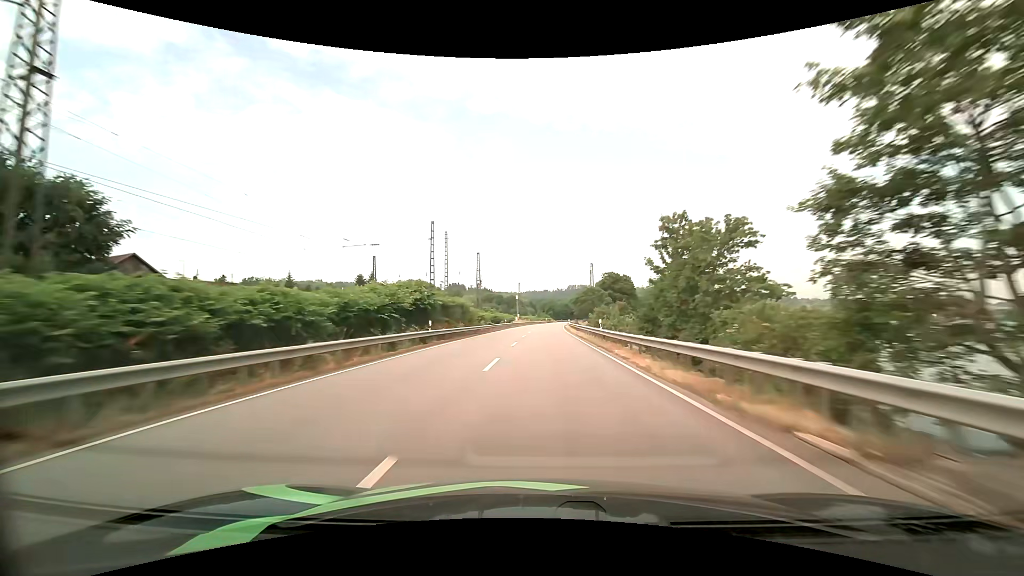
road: primary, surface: asphalt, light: Day
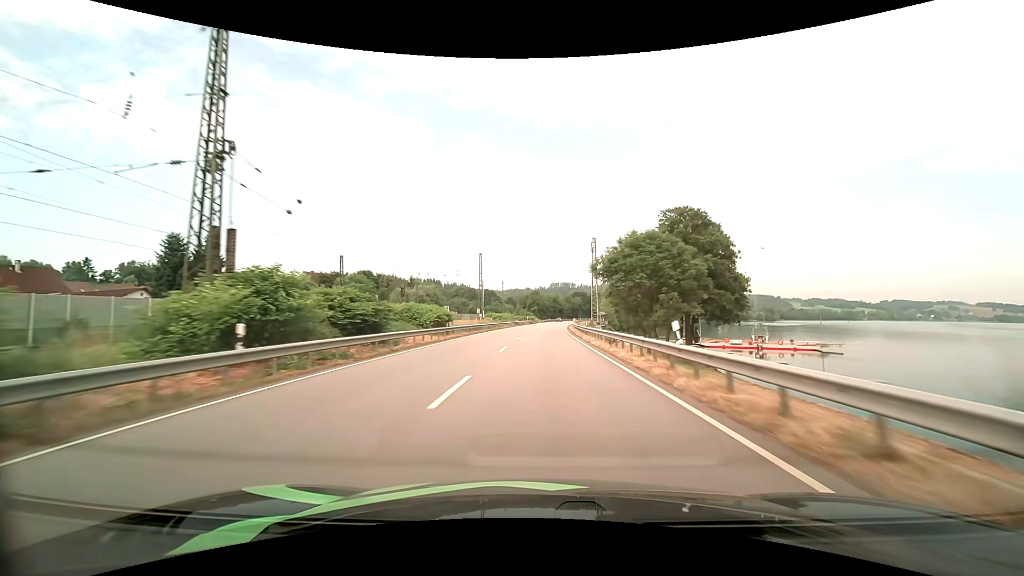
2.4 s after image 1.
(+0.9, +65.7) m; +2°
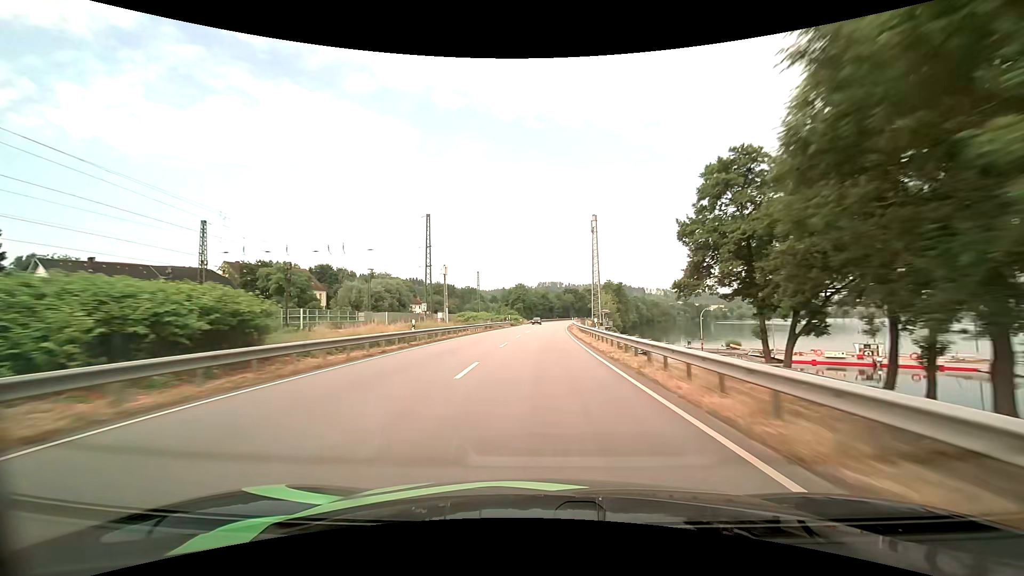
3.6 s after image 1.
(+0.4, +32.4) m; +1°
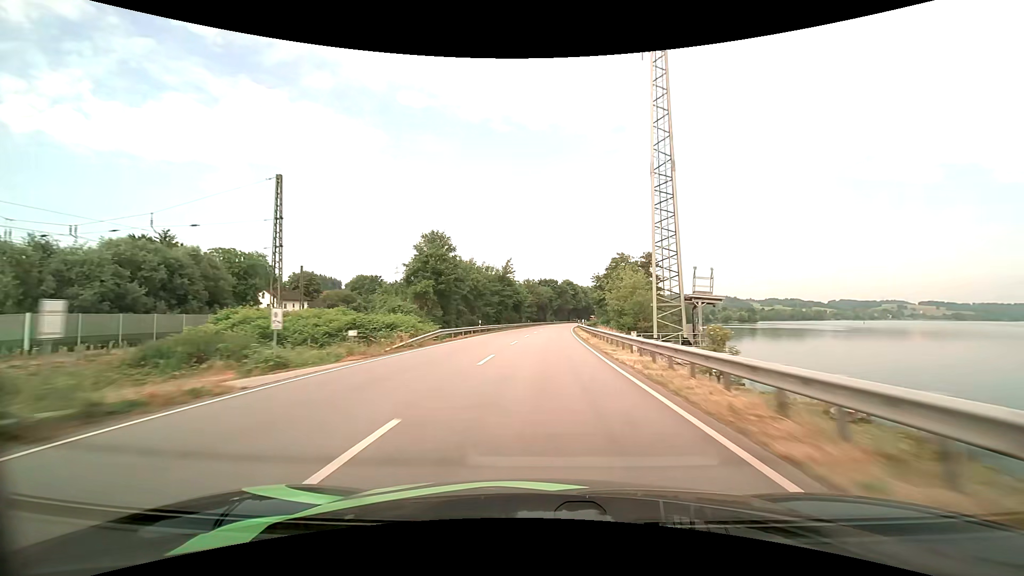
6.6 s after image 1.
(+2.5, +80.6) m; +3°
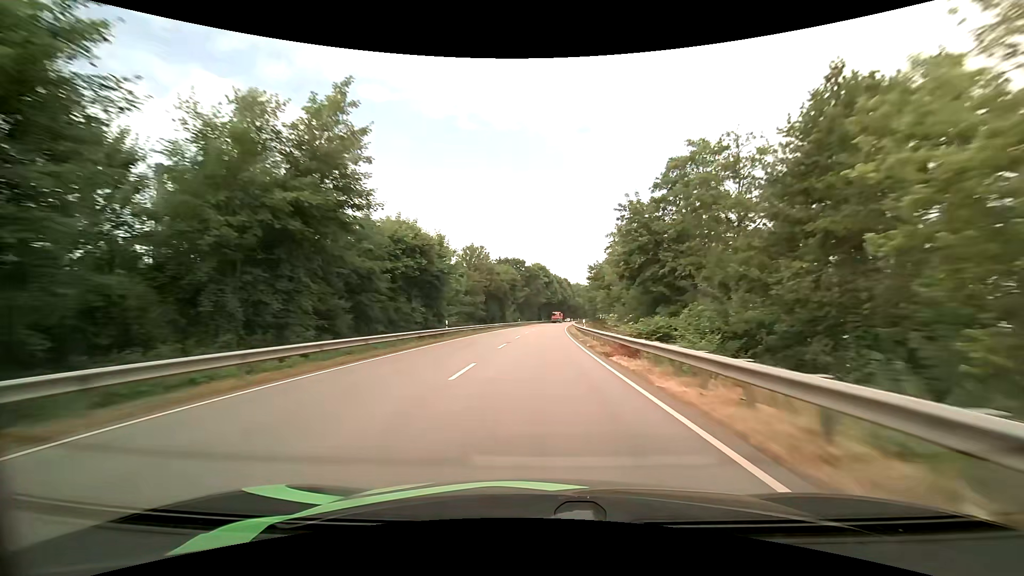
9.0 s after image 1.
(+2.2, +63.6) m; +4°
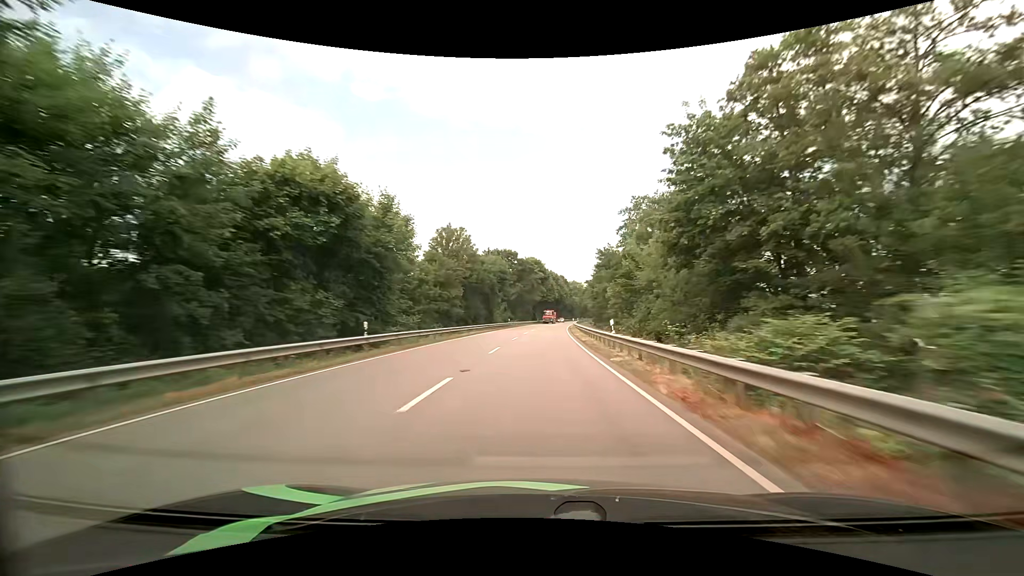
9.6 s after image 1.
(+0.1, +15.9) m; +1°
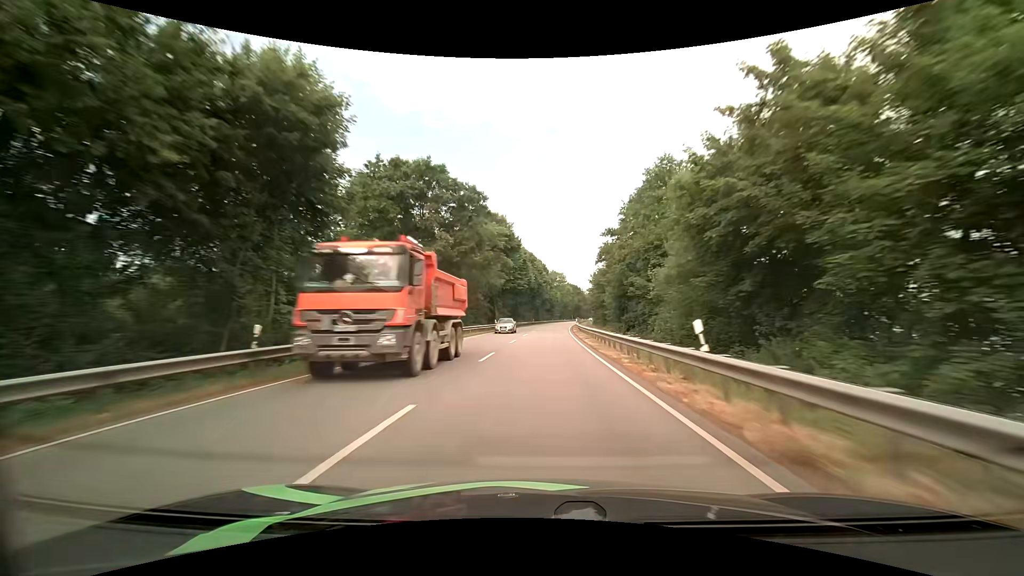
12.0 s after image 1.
(+1.5, +63.7) m; +3°
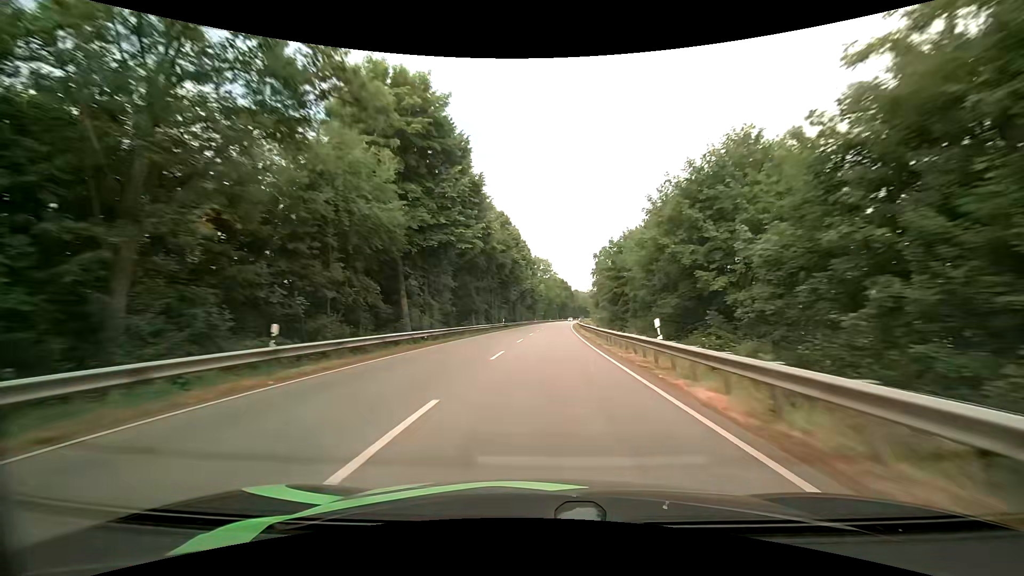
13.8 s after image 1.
(+0.8, +47.6) m; +2°
(0, +10) (0, +20) (0, +30) (+1, +40) (+1, +50) (+2, +60) (+2, +70) (+3, +80) (+4, +90) (+5, +100) m
